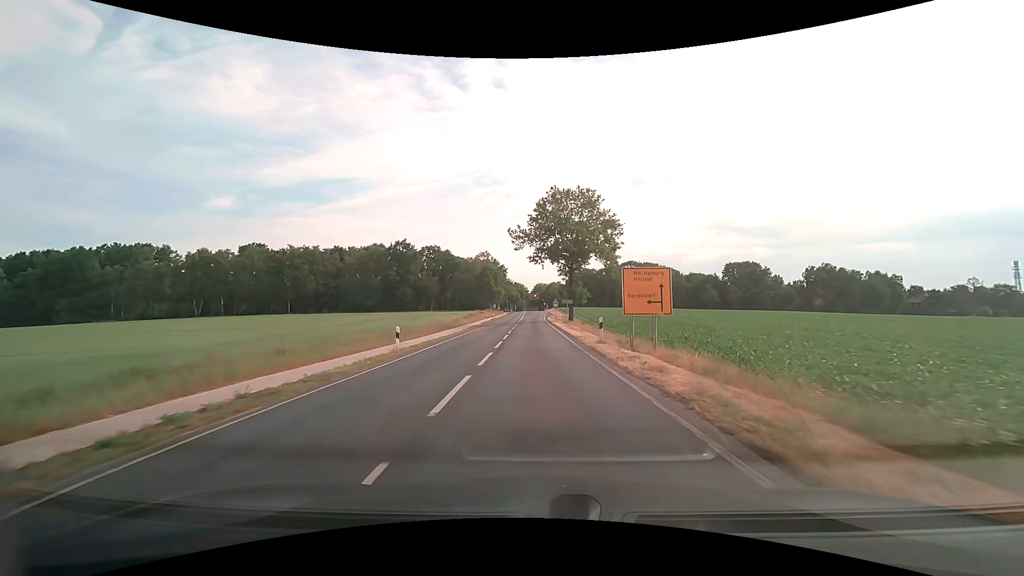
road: secondary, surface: asphalt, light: Day
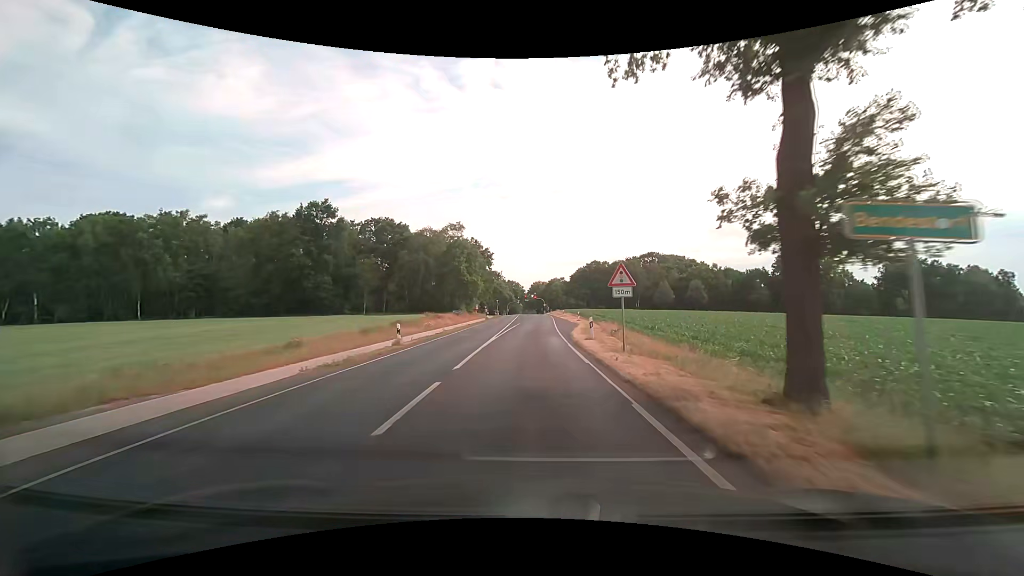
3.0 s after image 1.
(0.0, +49.3) m; 0°
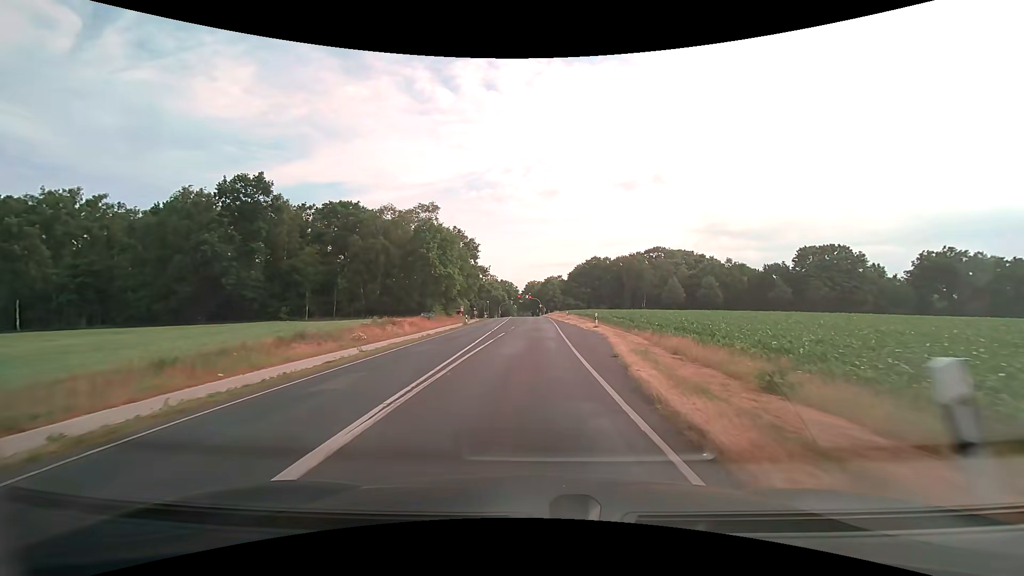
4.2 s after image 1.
(0.0, +18.2) m; +1°
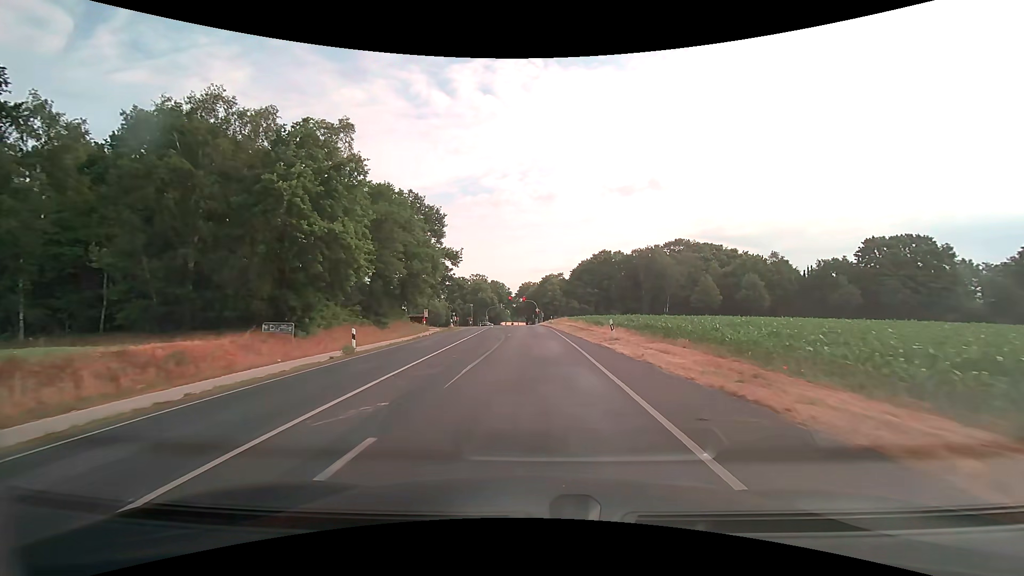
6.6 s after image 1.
(-0.2, +33.1) m; 0°
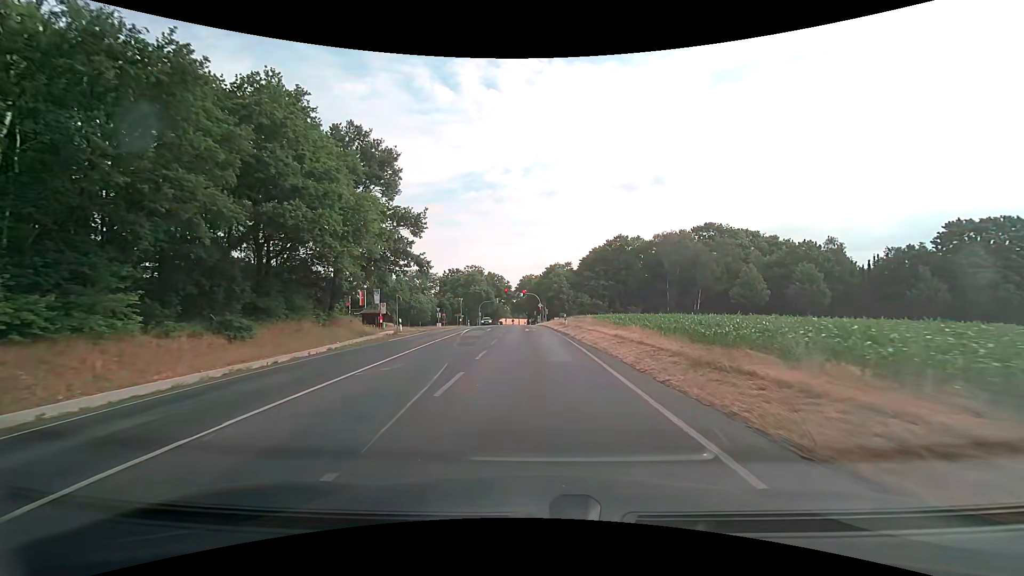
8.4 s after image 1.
(0.0, +22.9) m; 0°
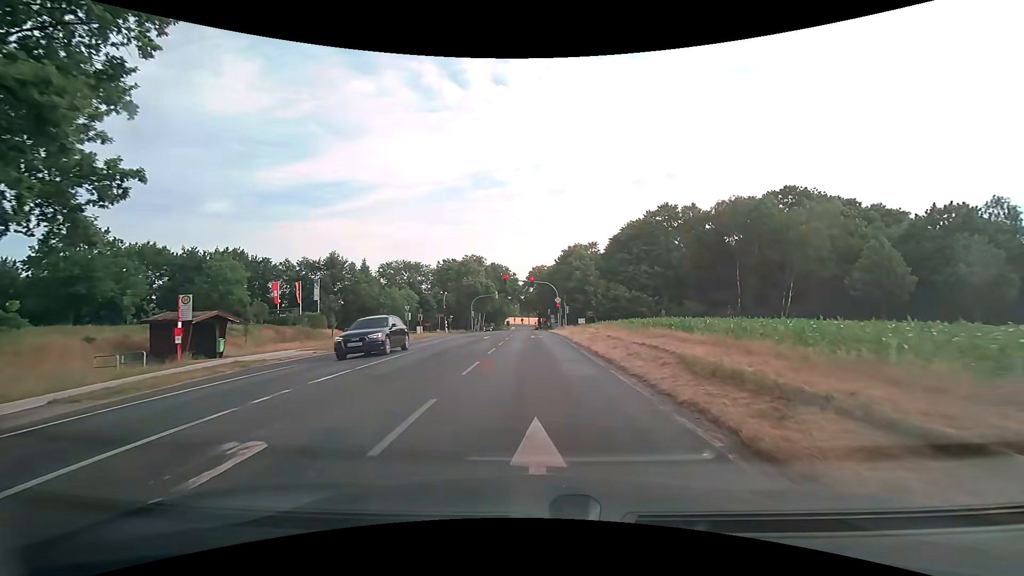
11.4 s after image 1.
(-0.4, +32.9) m; -1°
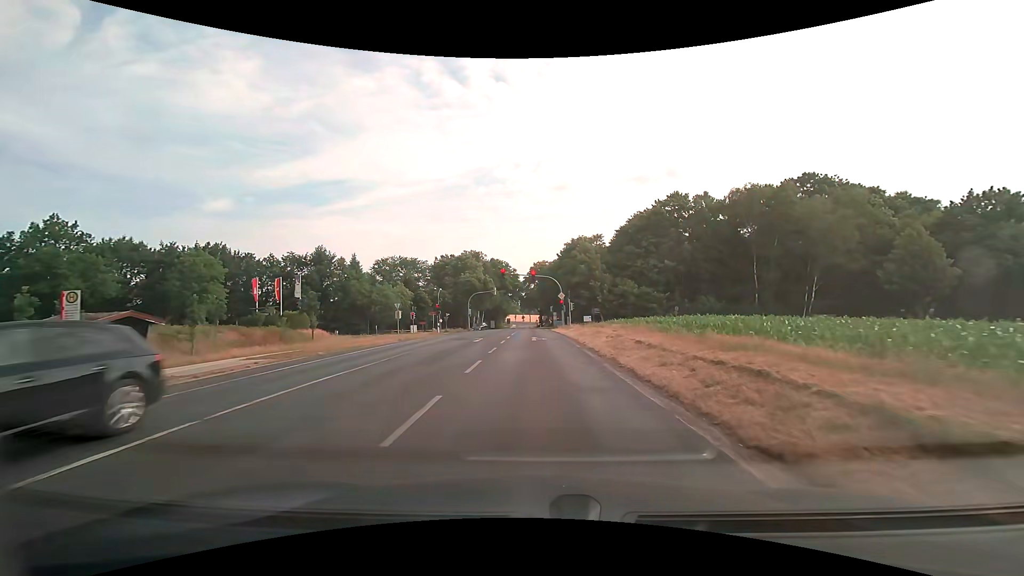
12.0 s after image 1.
(0.0, +5.7) m; 0°
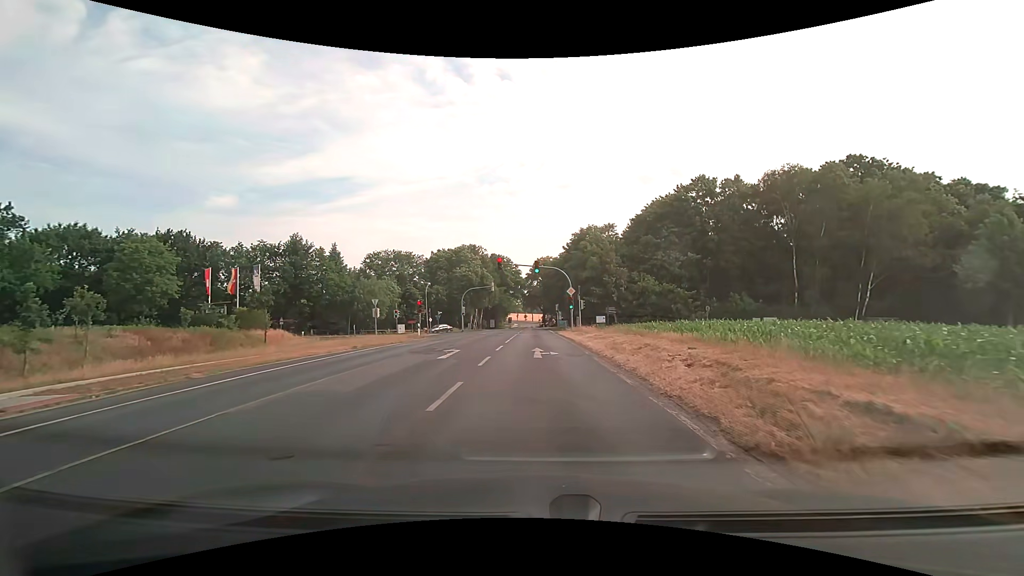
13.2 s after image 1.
(0.0, +10.1) m; 0°
(0, +10) (0, +20) (0, +30) (0, +40) (0, +50) (0, +60) (0, +70) (0, +80) (0, +90) (0, +100) m
